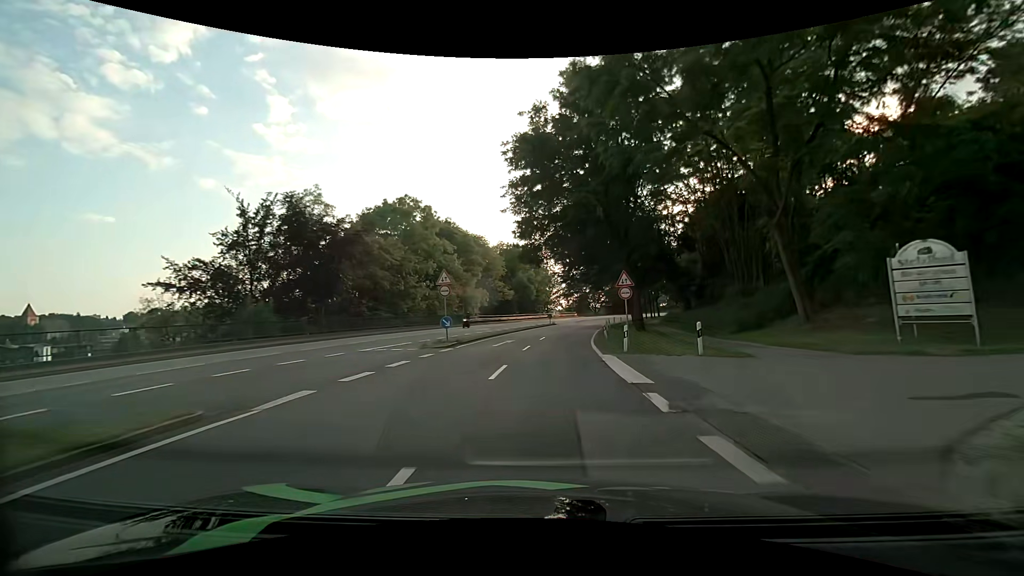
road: primary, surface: asphalt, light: Day
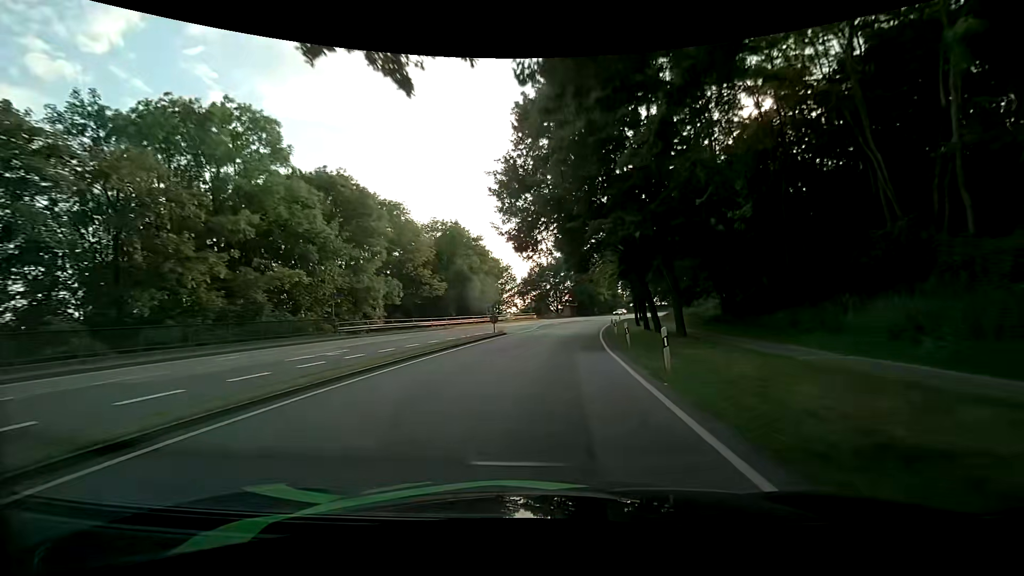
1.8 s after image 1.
(+1.2, +28.6) m; +5°
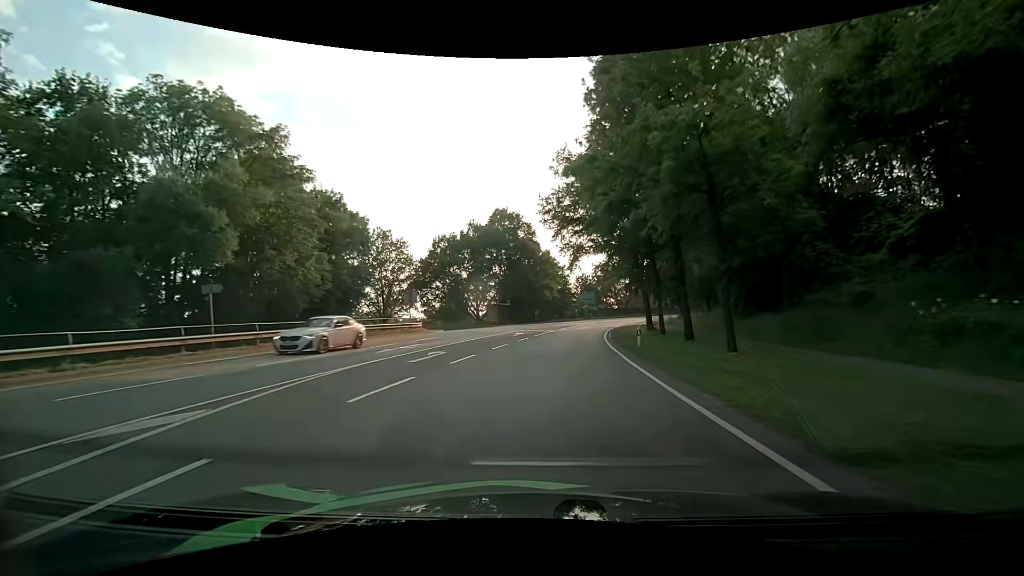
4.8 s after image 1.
(+3.4, +46.3) m; +7°
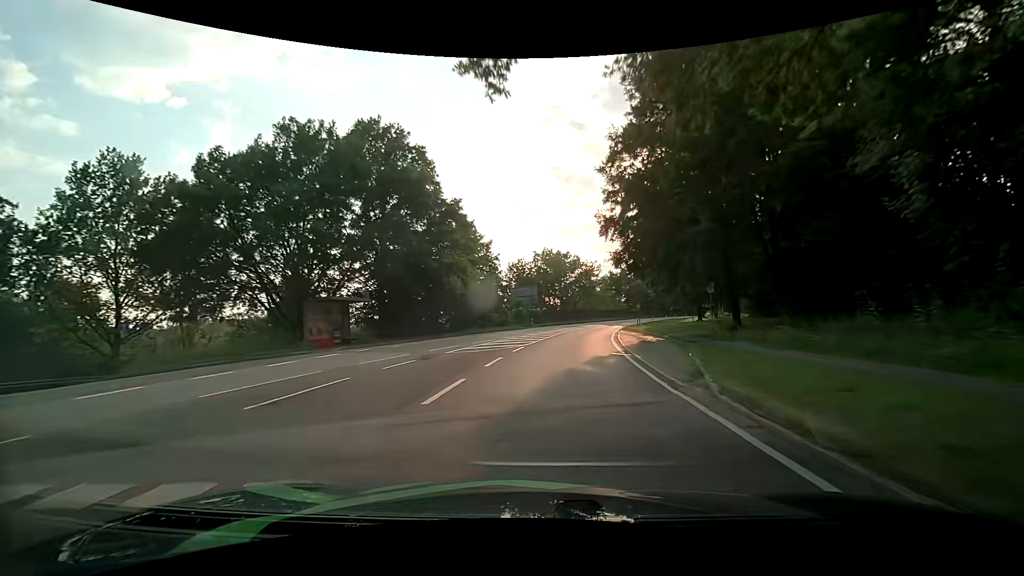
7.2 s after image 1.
(+2.5, +36.9) m; +8°
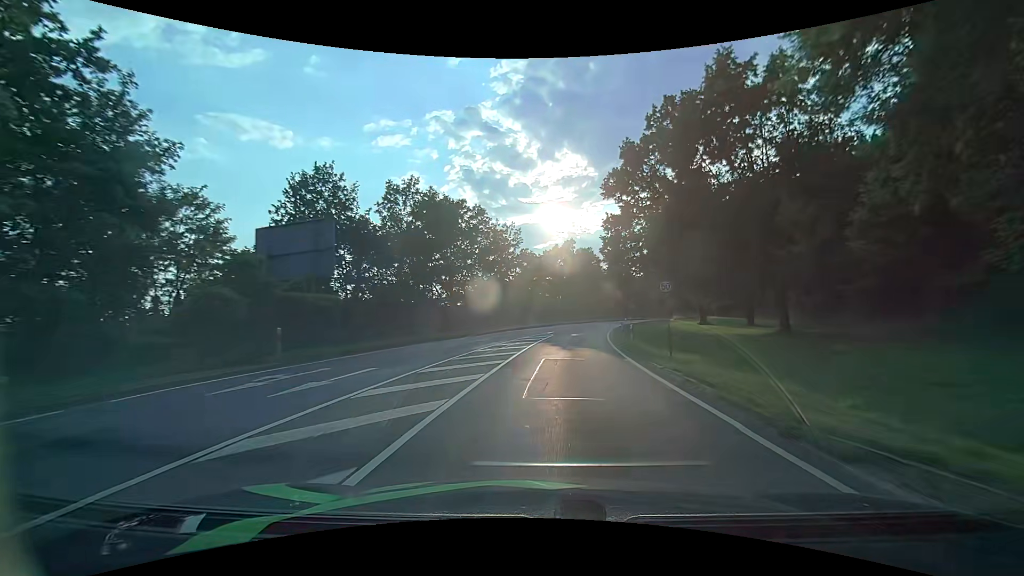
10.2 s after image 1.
(+4.4, +46.6) m; +10°
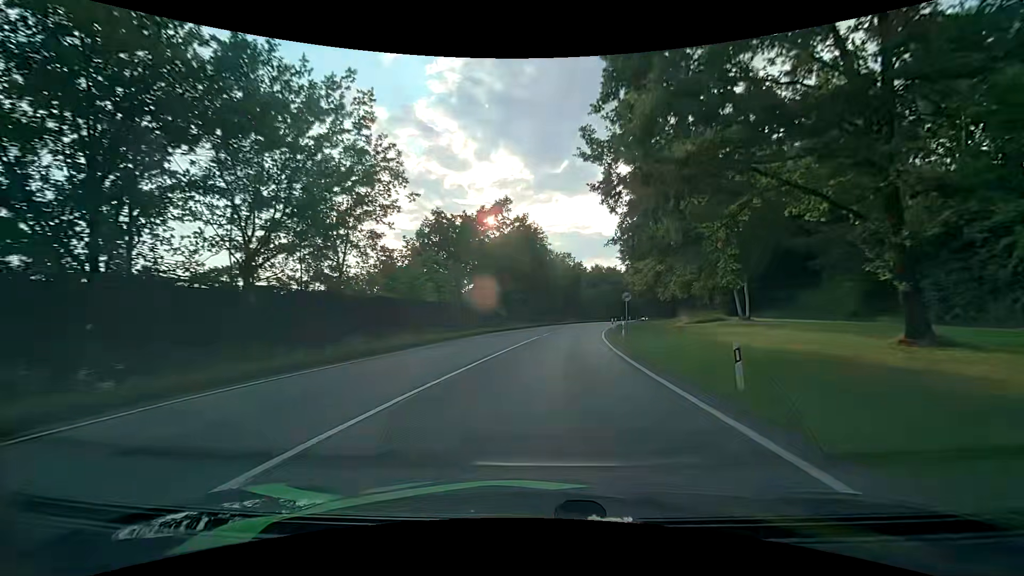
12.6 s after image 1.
(+2.5, +36.9) m; +8°
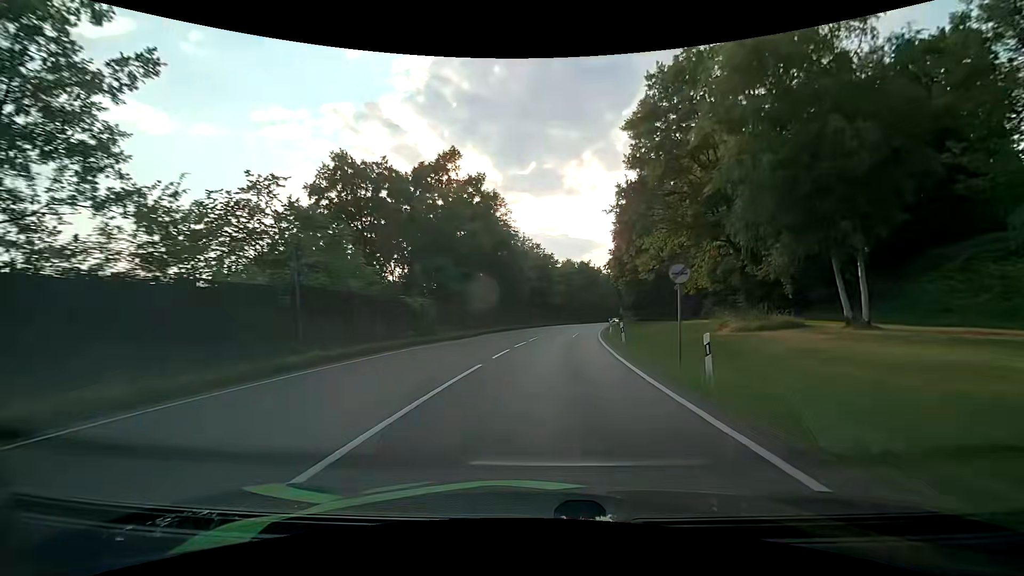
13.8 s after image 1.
(+0.5, +18.5) m; +3°
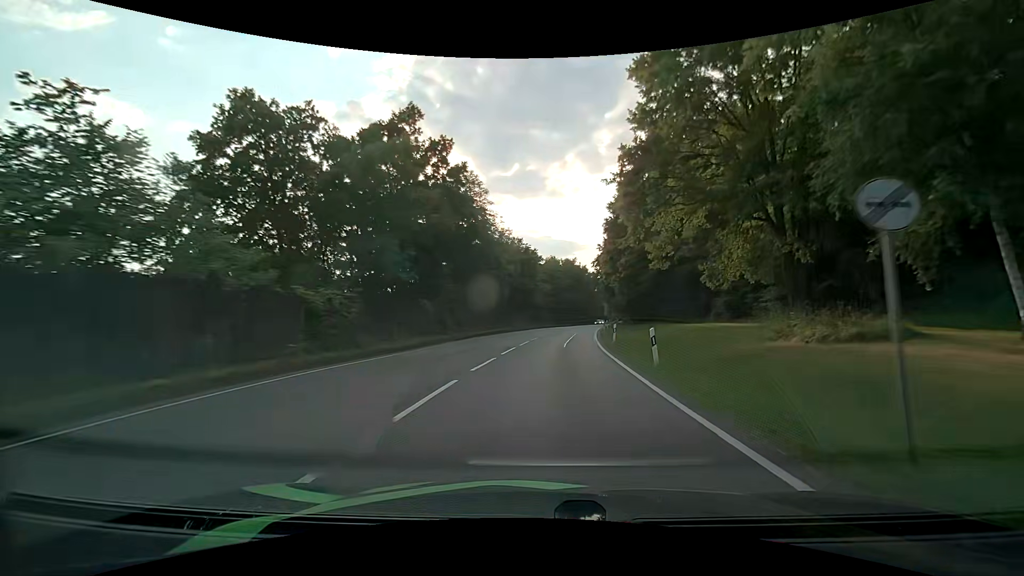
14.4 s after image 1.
(+0.2, +9.3) m; +2°
(0, +10) (+1, +20) (+1, +30) (+2, +40) (+4, +50) (+5, +60) (+7, +70) (+8, +79) (+10, +89) (+12, +99) m
